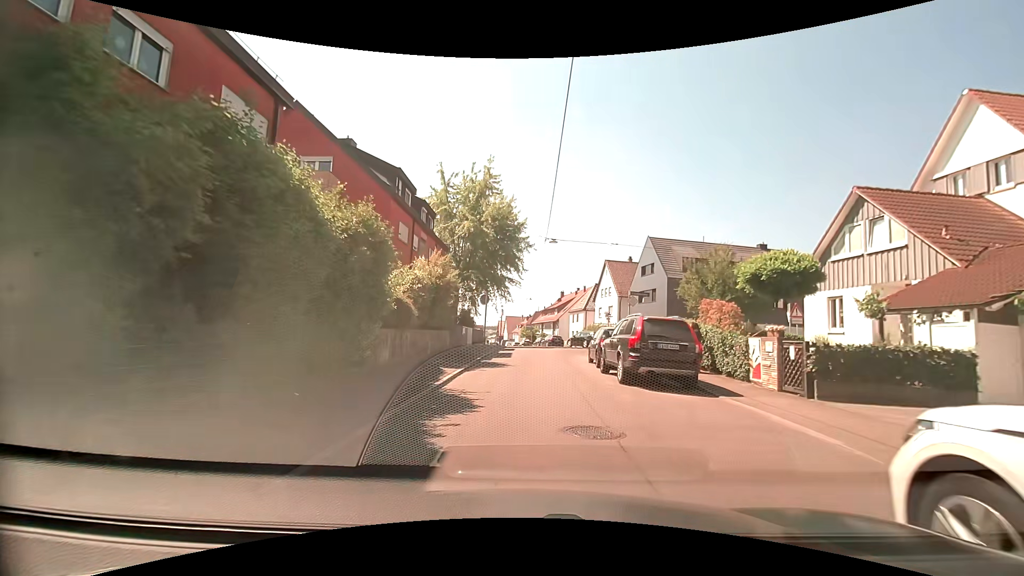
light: Day
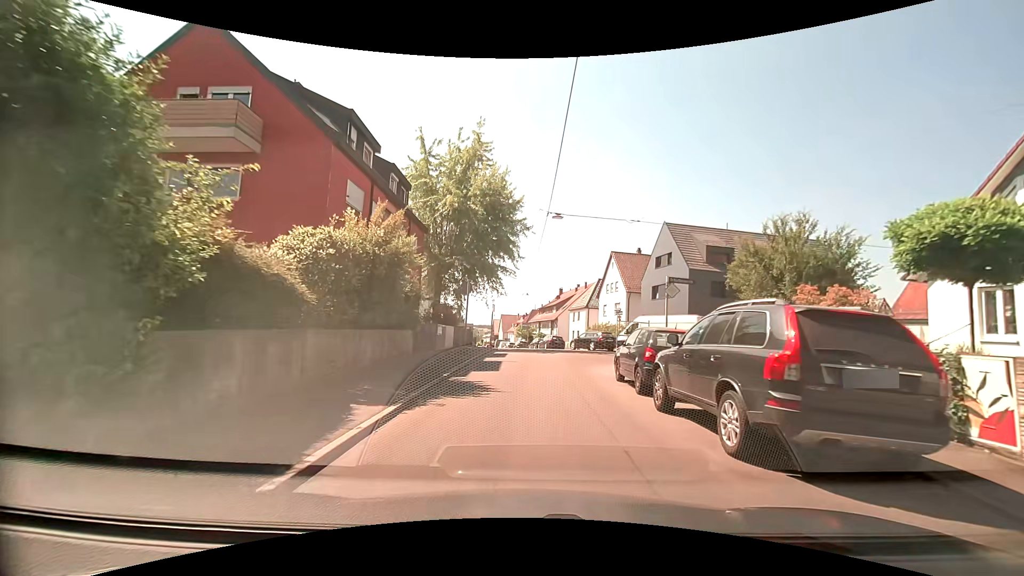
(0.0, +6.9) m; 0°
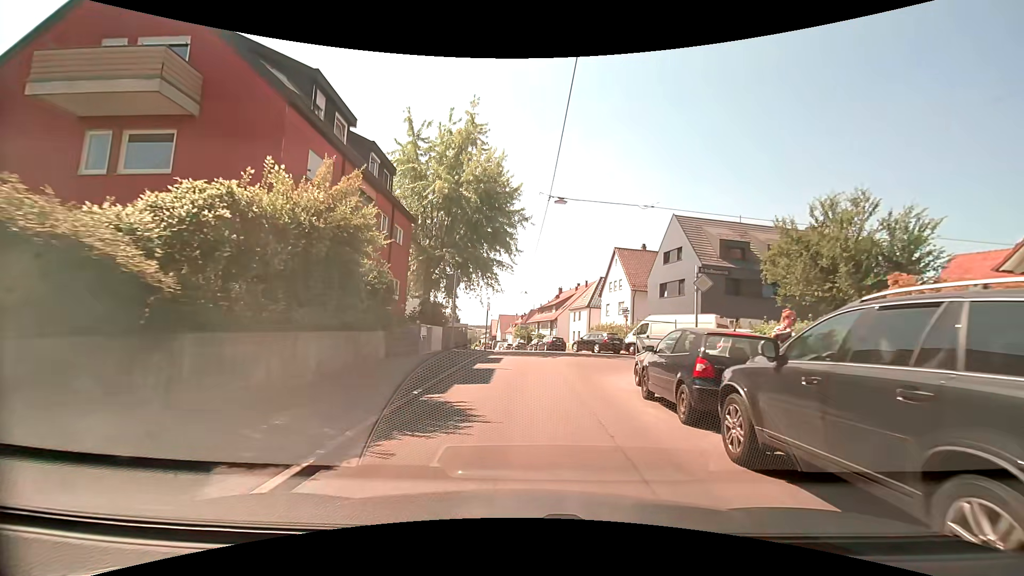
(0.0, +3.1) m; +1°
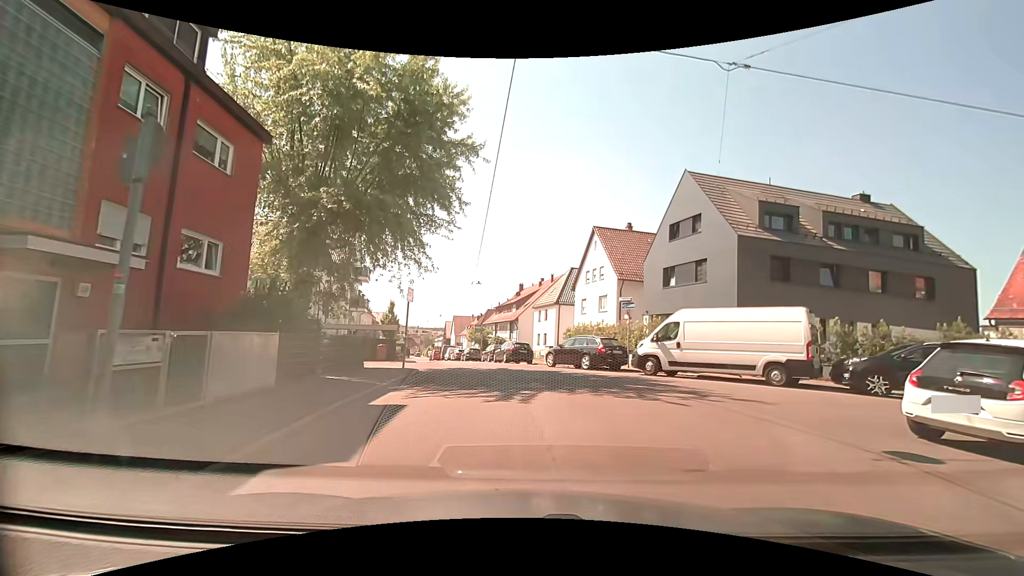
(+0.1, +12.4) m; +4°
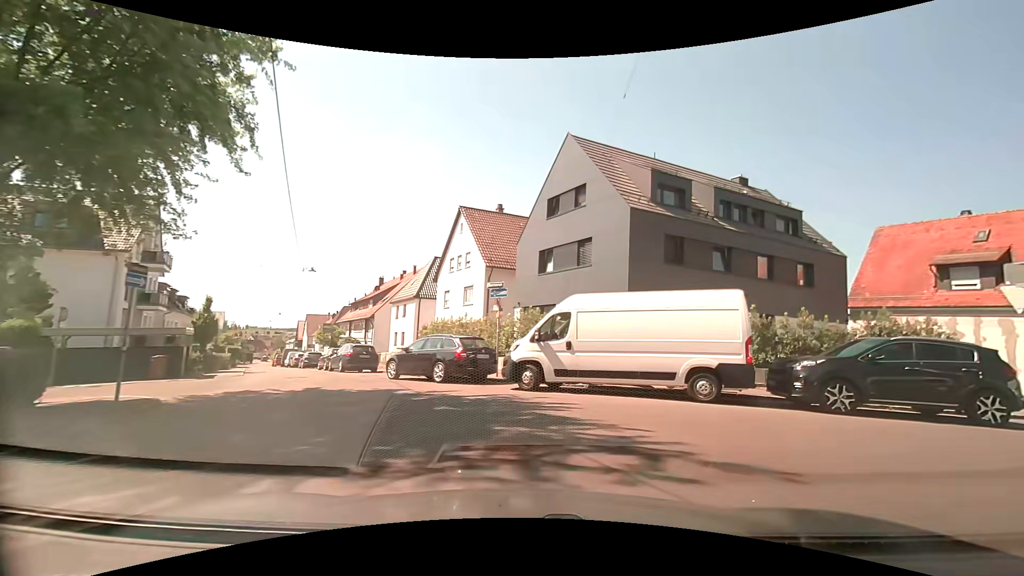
(+0.6, +6.2) m; +14°
